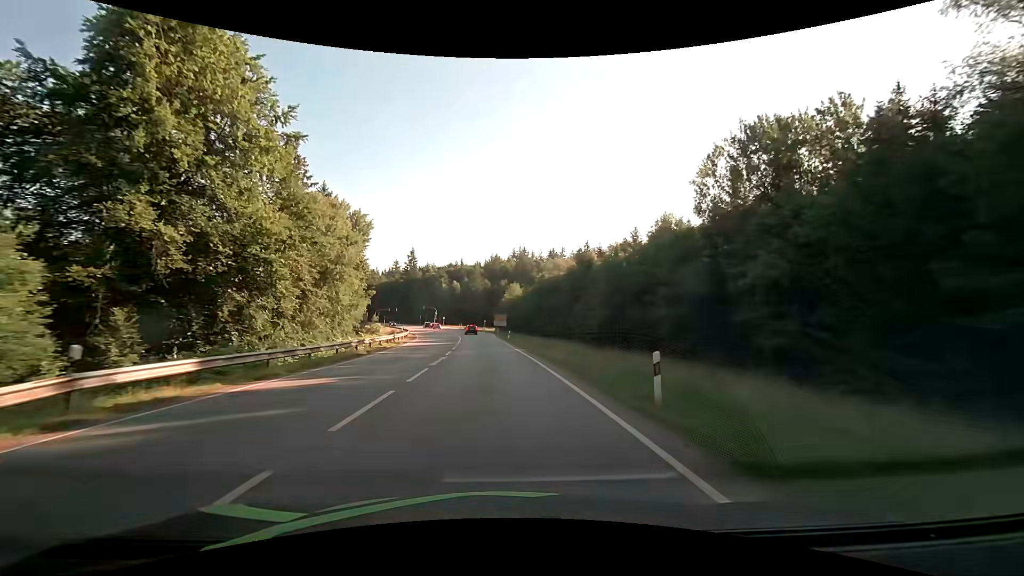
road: secondary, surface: asphalt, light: Day
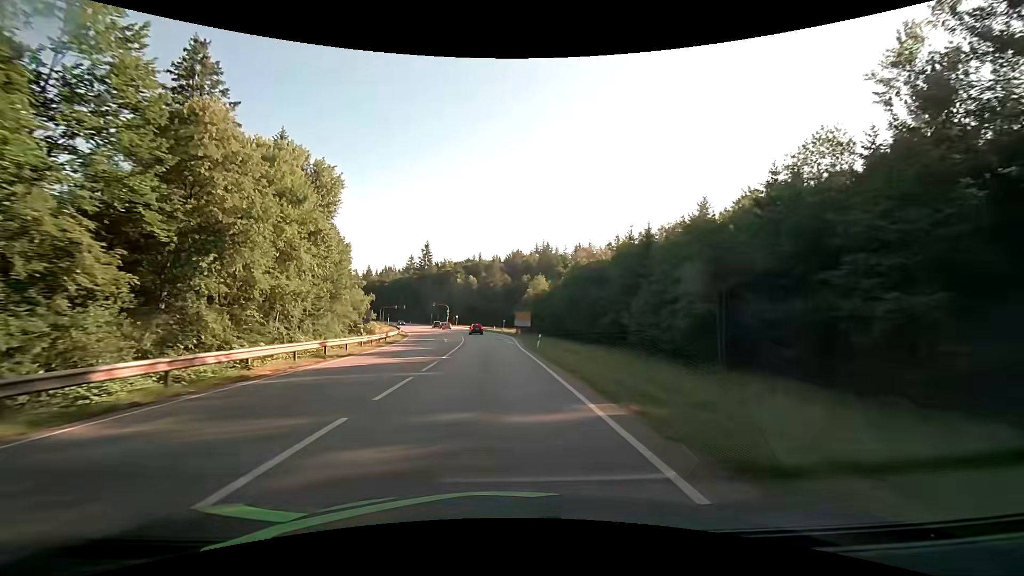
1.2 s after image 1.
(-0.5, +21.5) m; -2°
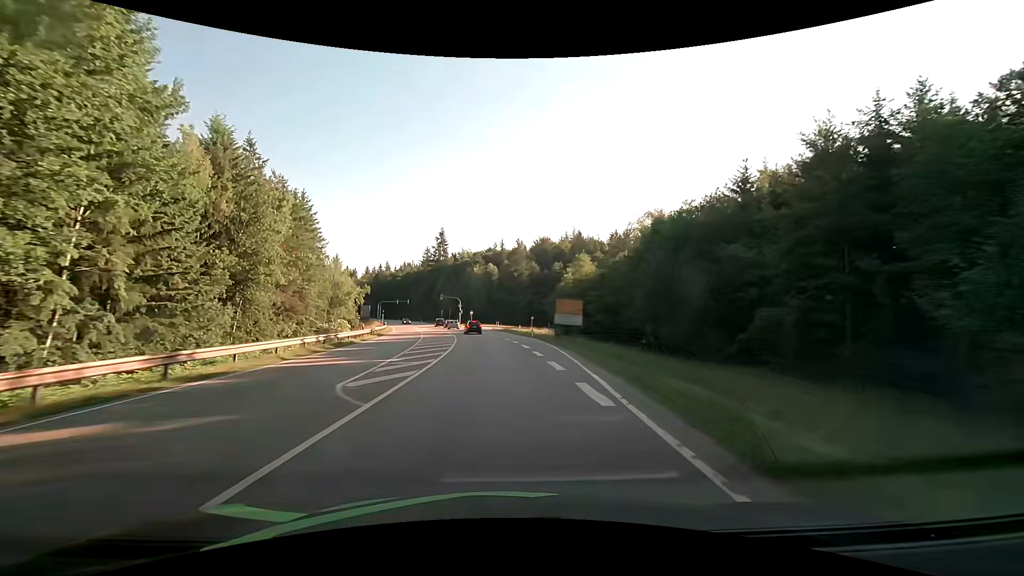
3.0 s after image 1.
(-0.8, +30.6) m; -3°
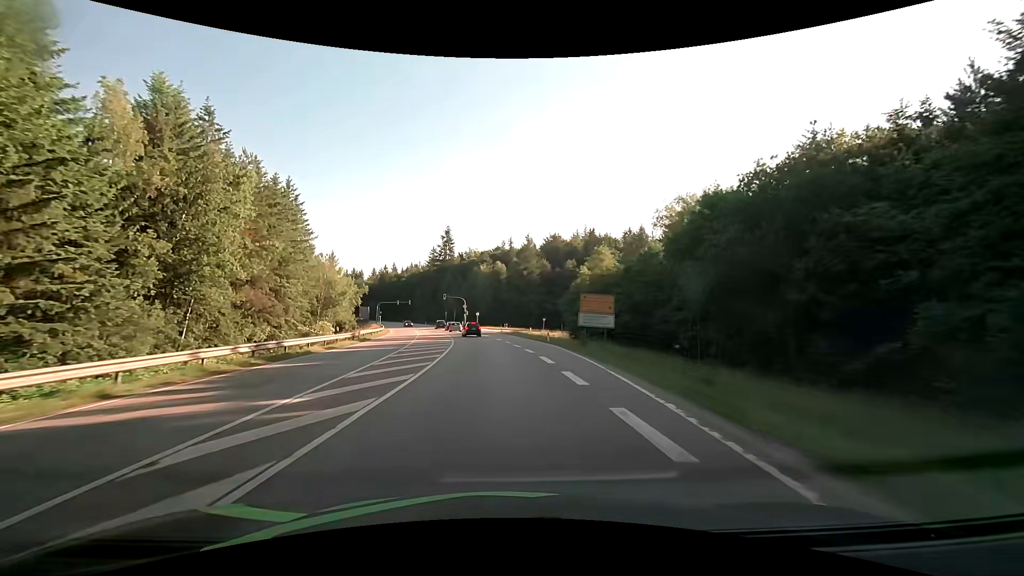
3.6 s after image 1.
(-0.1, +9.2) m; -1°
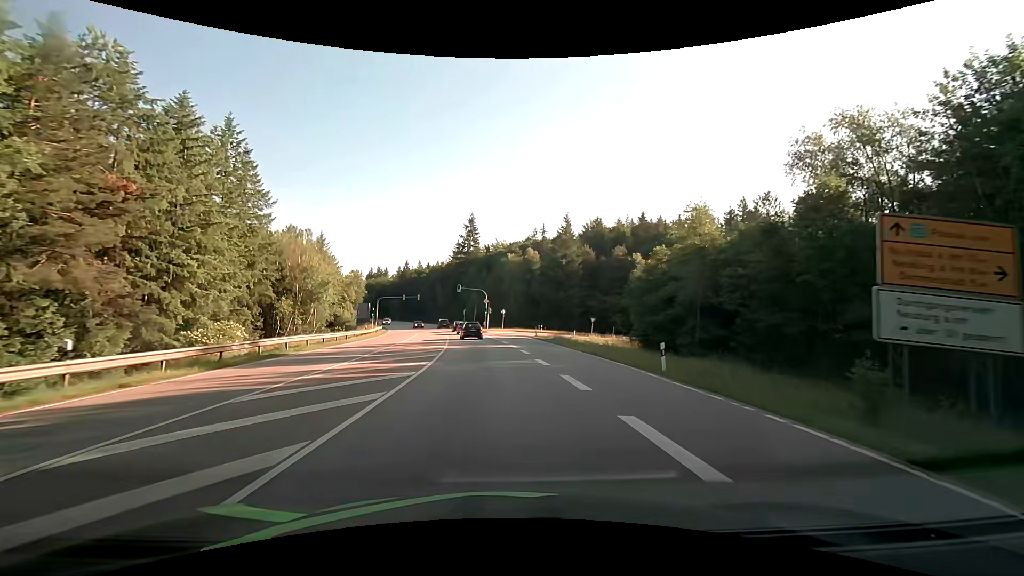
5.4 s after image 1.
(-0.8, +24.4) m; -4°
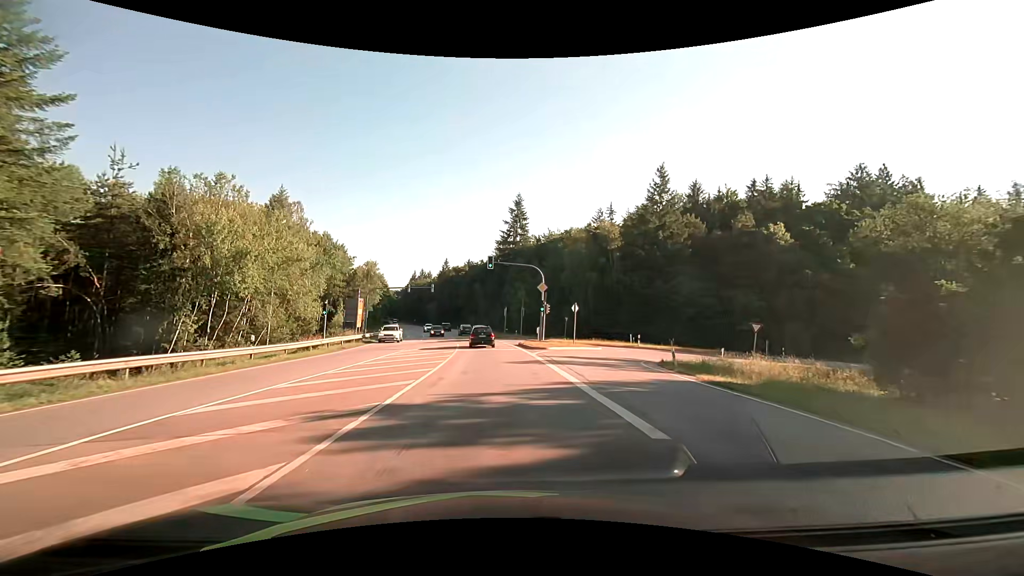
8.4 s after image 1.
(-1.8, +34.4) m; -6°
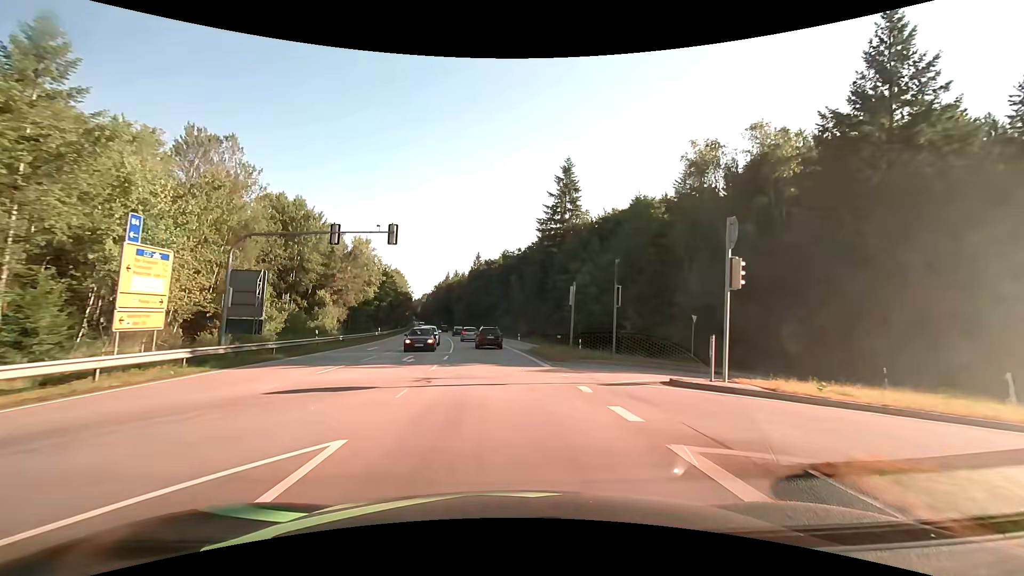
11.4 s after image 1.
(-1.3, +34.4) m; -4°
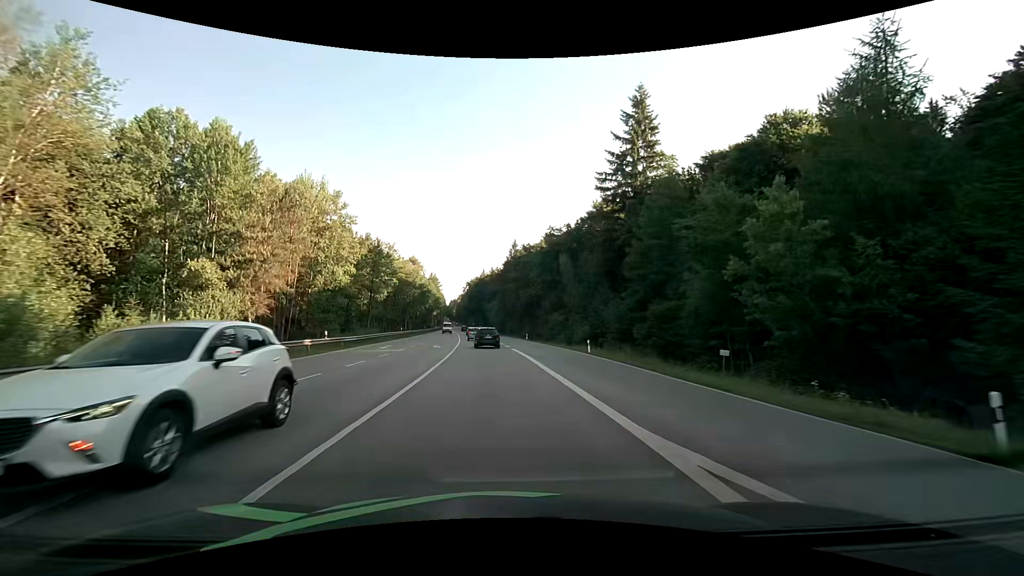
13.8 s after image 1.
(-1.3, +32.0) m; -4°
(0, +10) (0, +20) (-1, +30) (-2, +40) (-2, +50) (-3, +60) (-4, +70) (-5, +80) (-6, +90) (-7, +100) m
